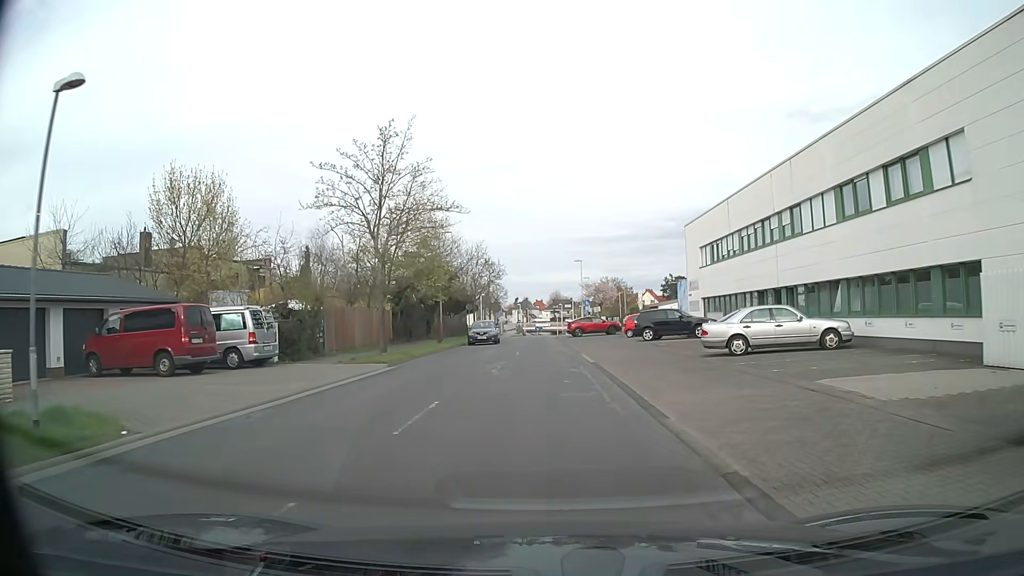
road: unclassified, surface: asphalt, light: Day
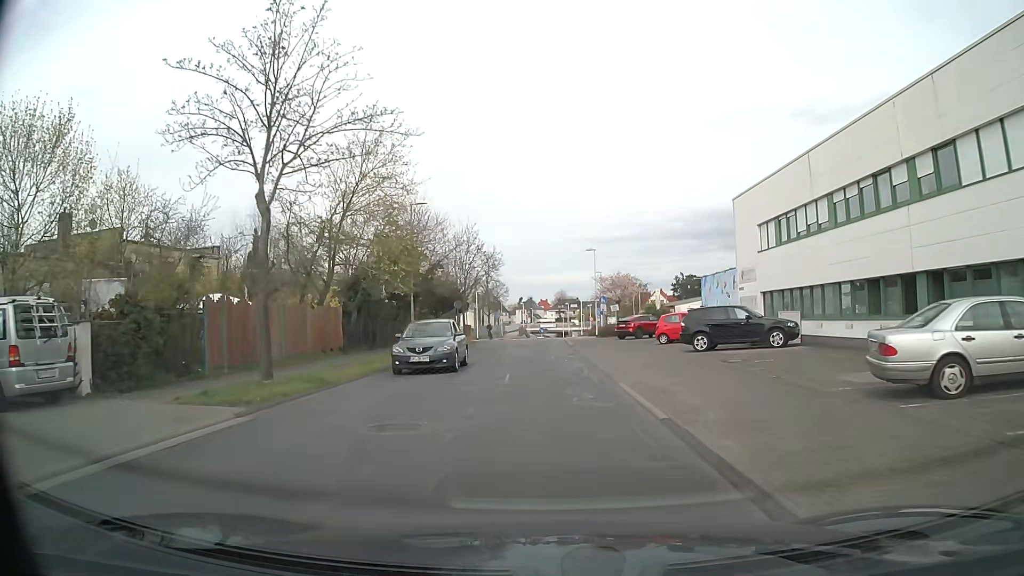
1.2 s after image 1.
(-0.1, +11.0) m; -1°
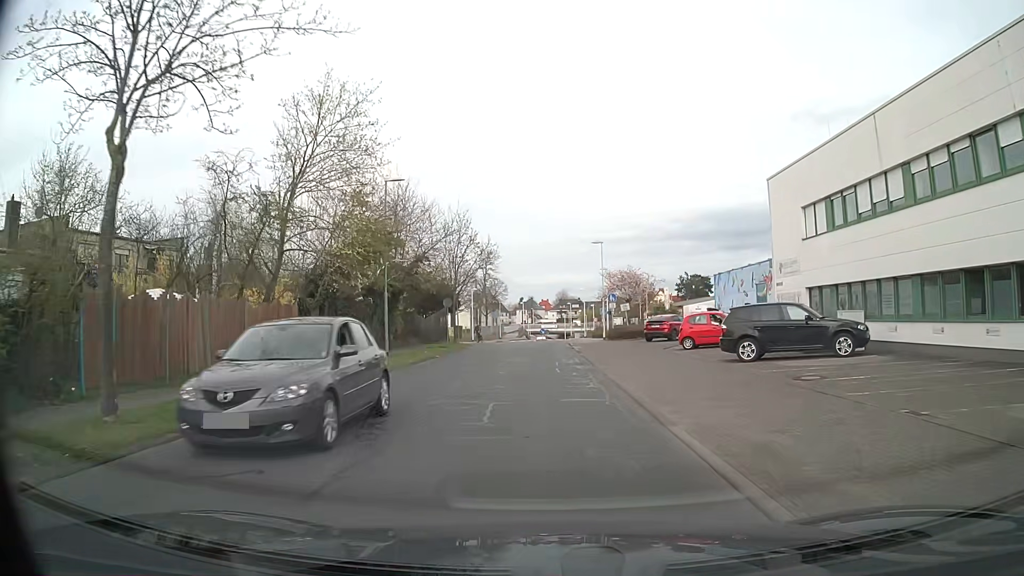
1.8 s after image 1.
(0.0, +5.7) m; 0°
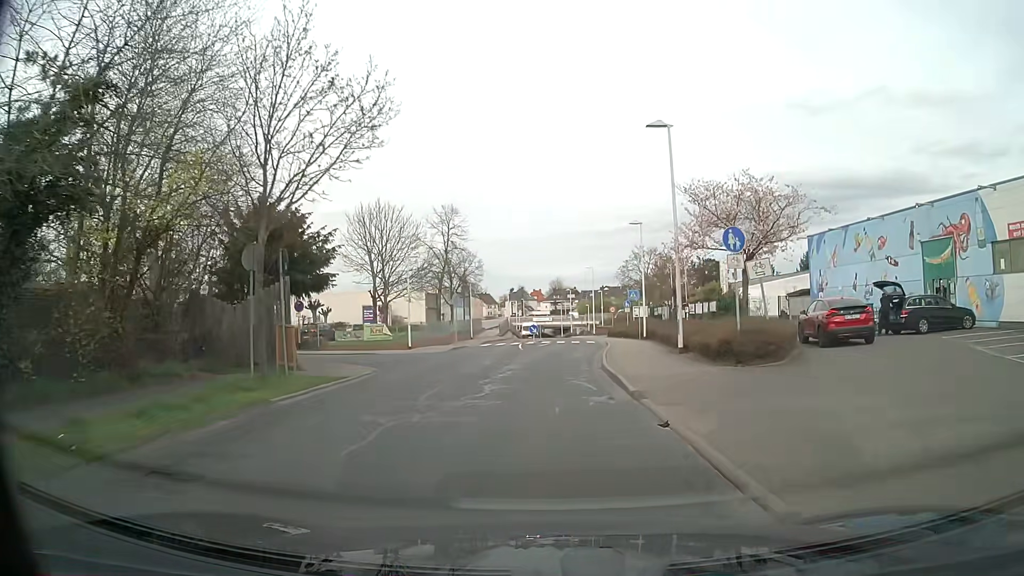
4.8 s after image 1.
(-0.1, +28.5) m; 0°
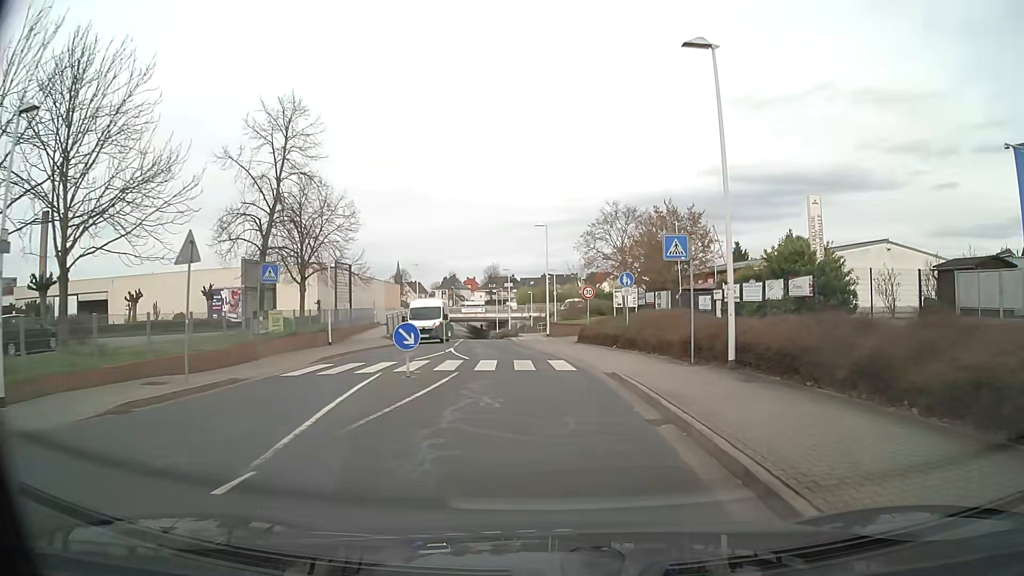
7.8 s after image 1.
(+0.9, +27.2) m; +5°
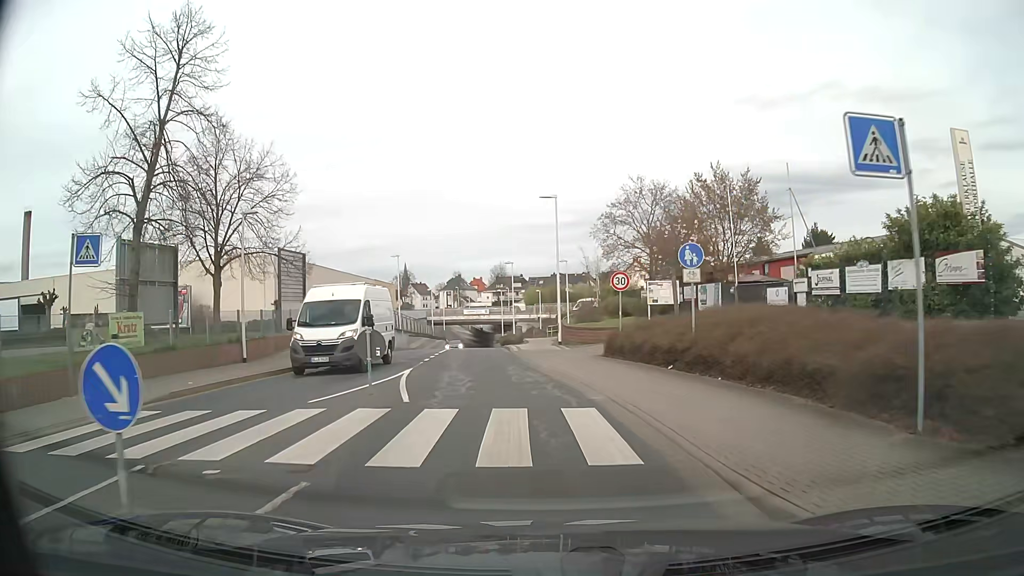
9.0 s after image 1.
(+0.1, +10.6) m; 0°
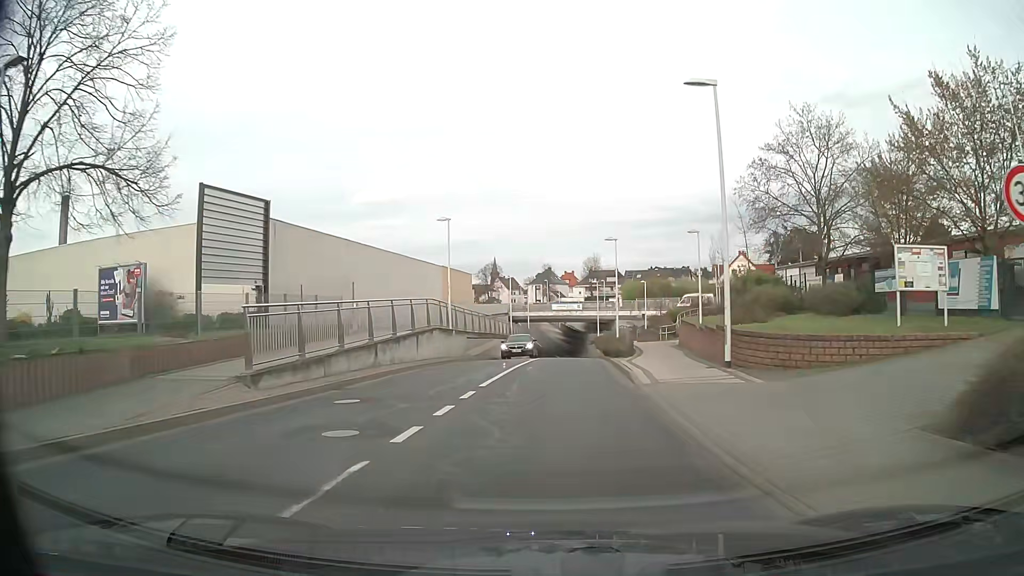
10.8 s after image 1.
(-1.3, +15.6) m; -8°
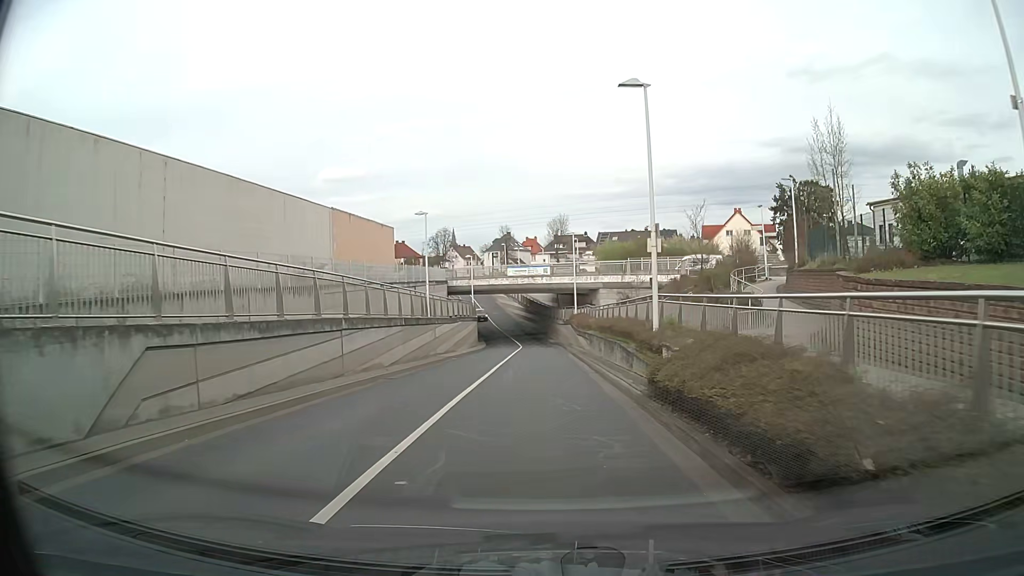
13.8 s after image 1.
(+1.0, +26.3) m; +3°
(0, +10) (0, +20) (0, +30) (0, +40) (0, +50) (-1, +60) (-2, +70) (-3, +80) (-5, +90) (-6, +100) m
